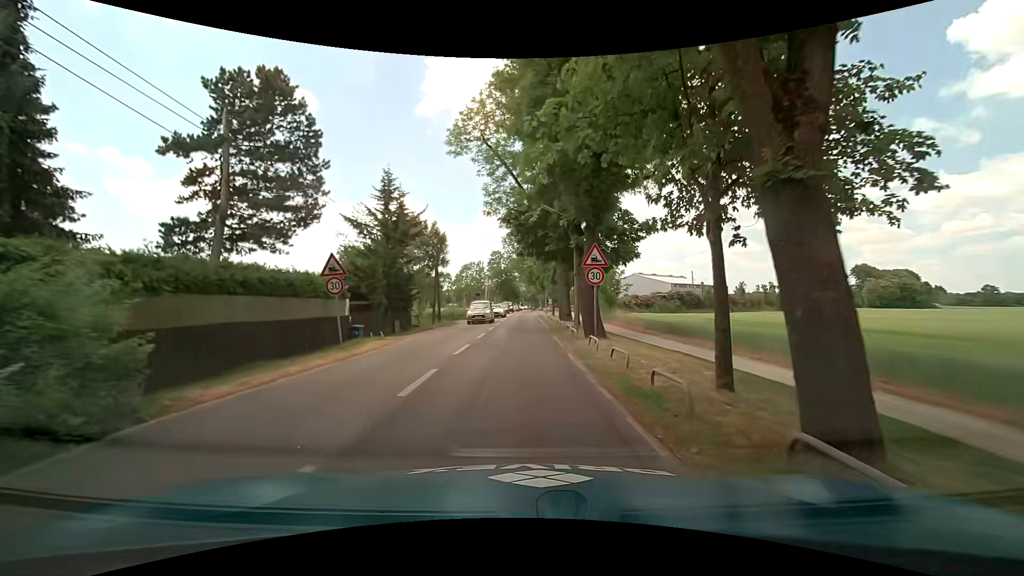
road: tertiary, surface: asphalt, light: Day
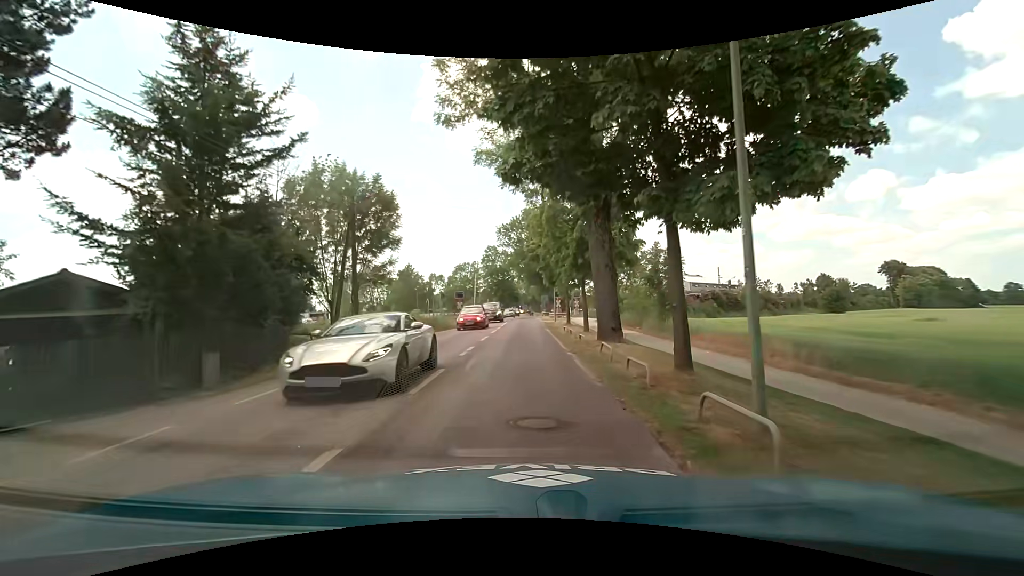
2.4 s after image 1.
(+0.1, +17.7) m; +1°
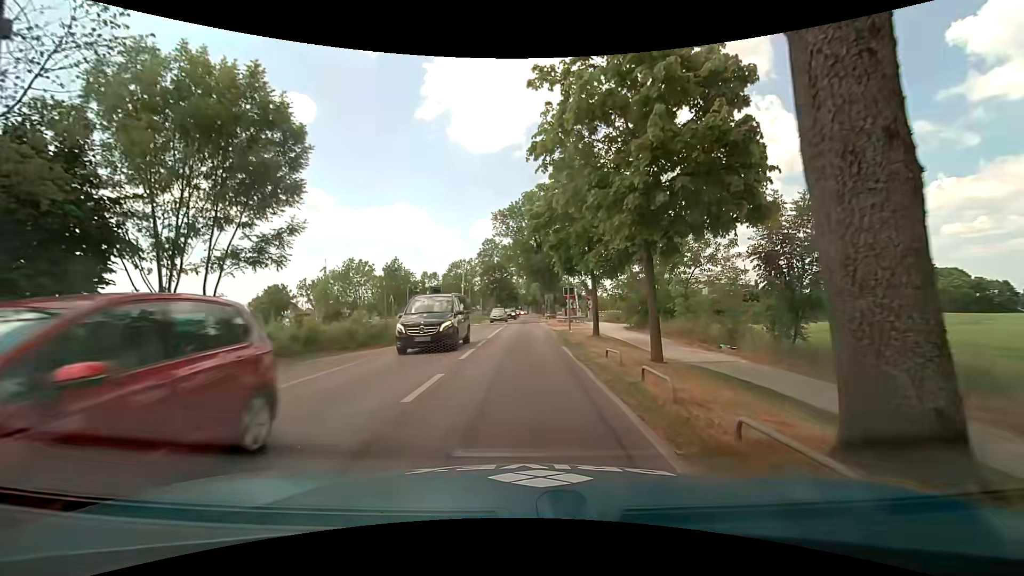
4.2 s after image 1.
(-0.1, +12.9) m; -1°
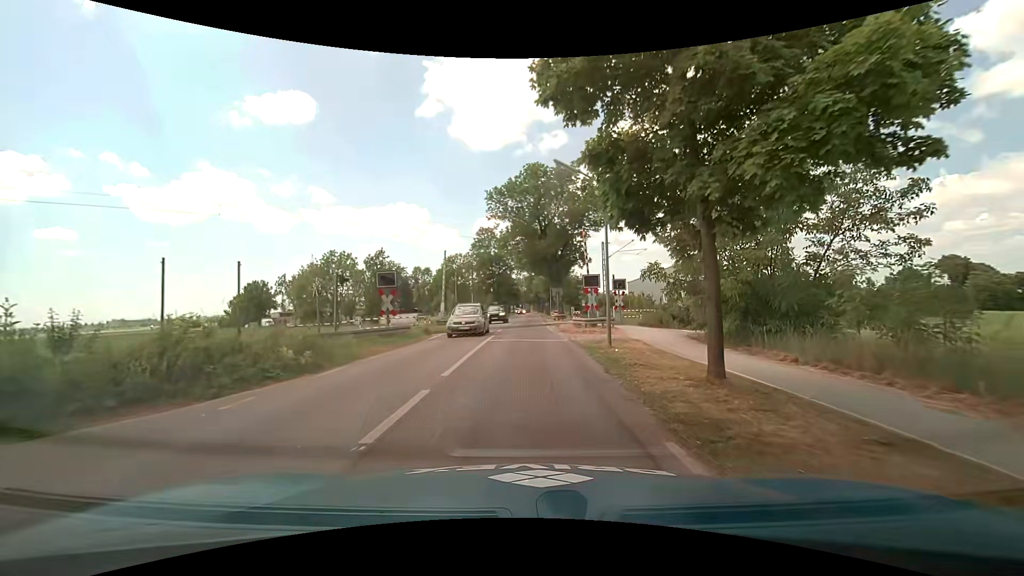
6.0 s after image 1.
(+0.1, +12.8) m; +1°
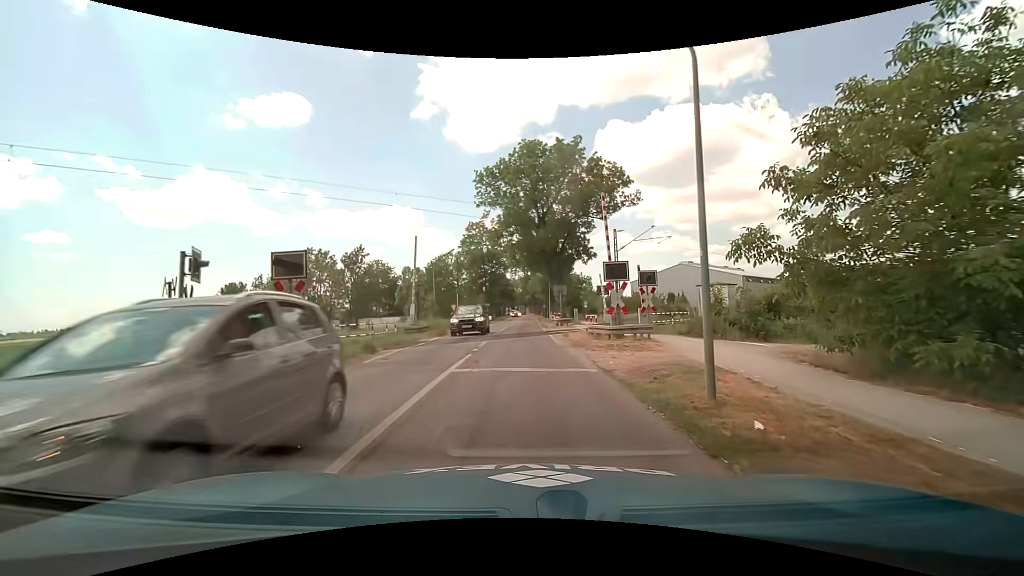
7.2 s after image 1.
(0.0, +8.8) m; 0°
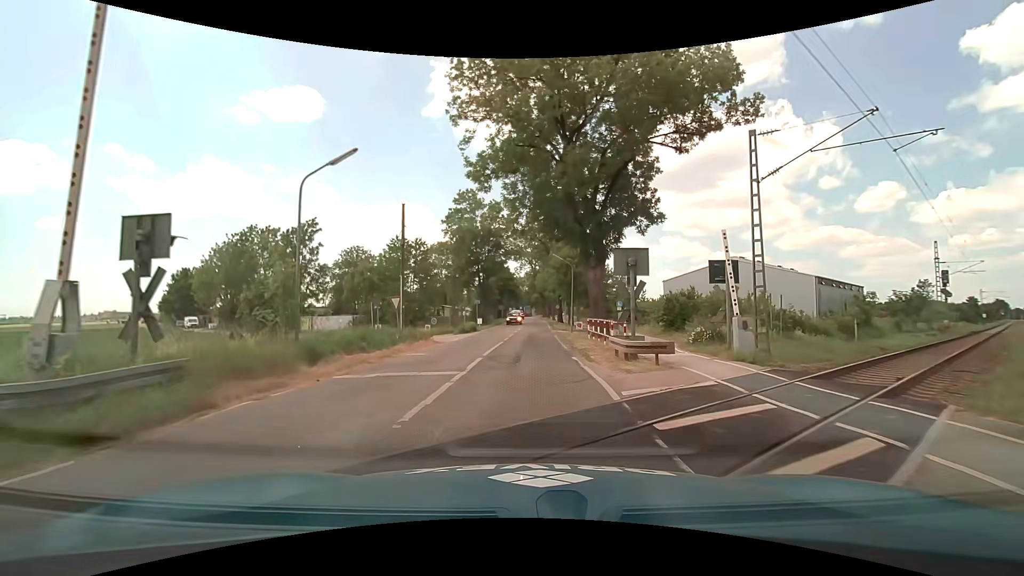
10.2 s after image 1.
(+0.1, +22.6) m; -2°
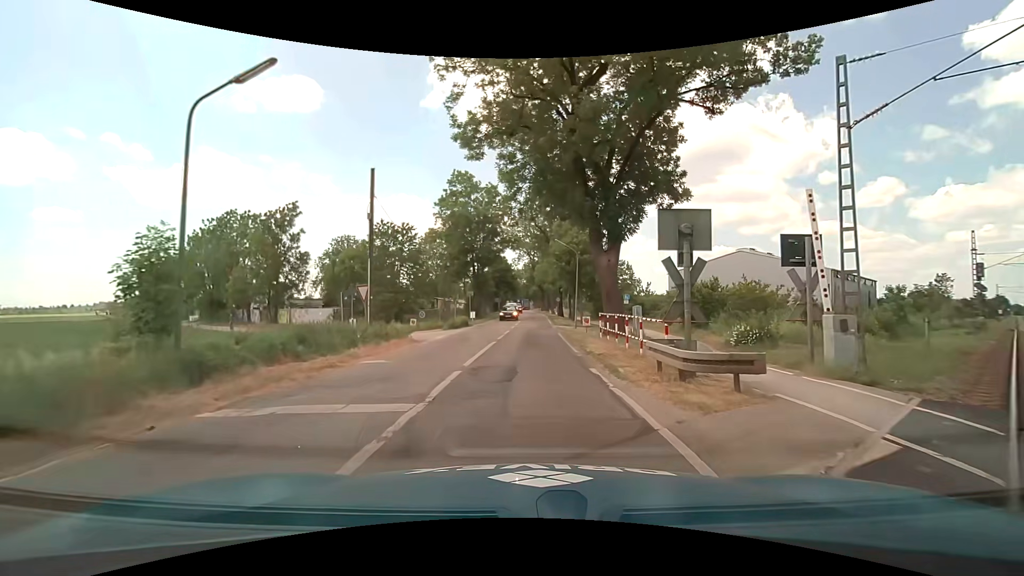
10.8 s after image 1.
(+0.1, +4.6) m; +2°
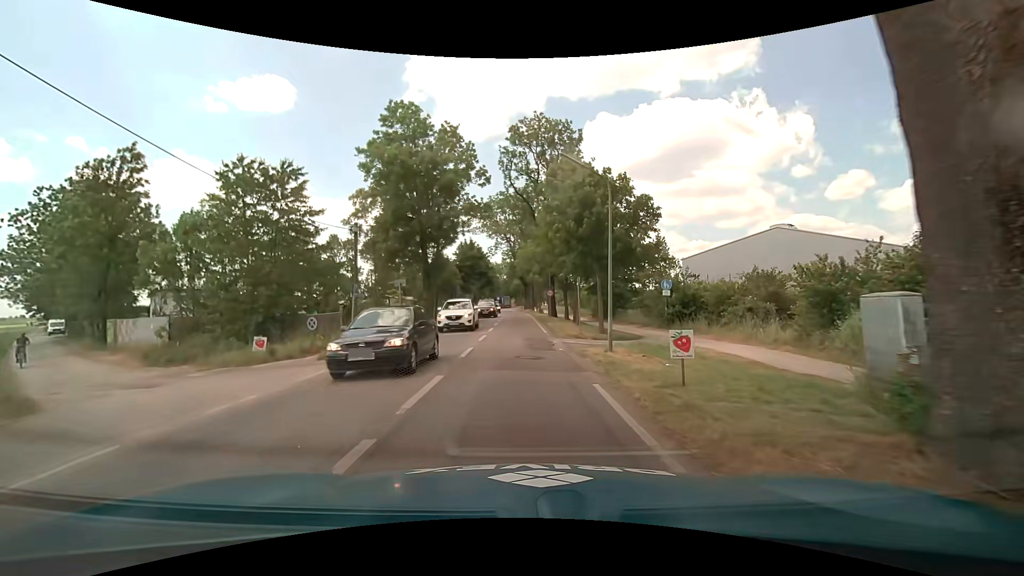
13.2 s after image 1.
(0.0, +19.0) m; +1°
(0, +10) (0, +20) (0, +30) (0, +40) (-1, +50) (-1, +60) (-1, +70) (-2, +80) (-3, +90) (-3, +100) m
